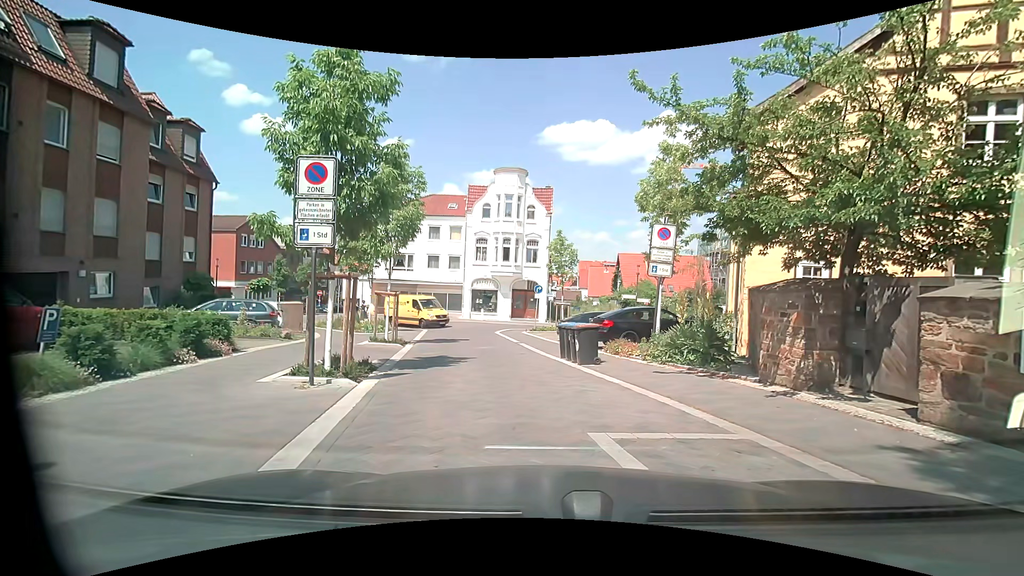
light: Day
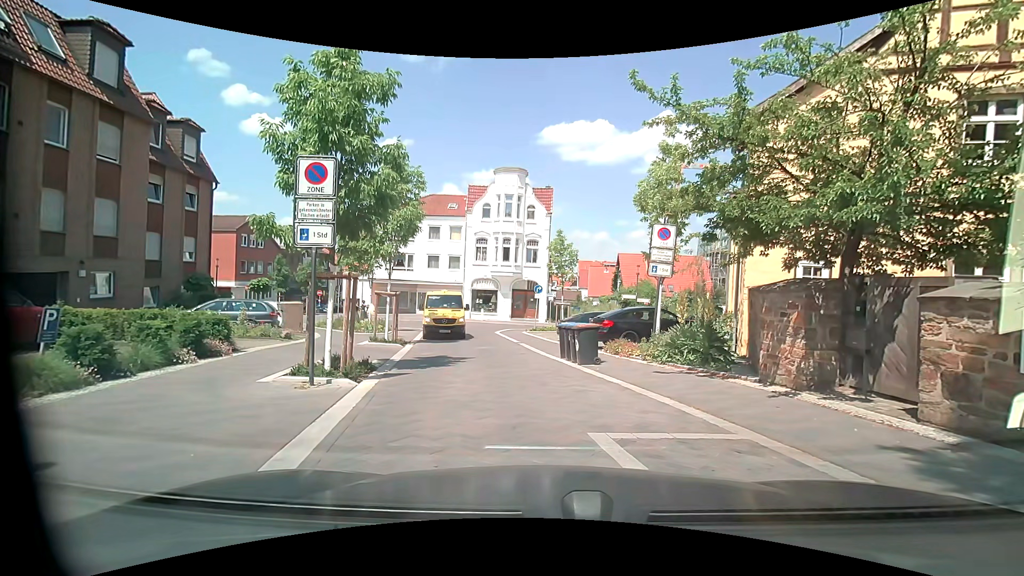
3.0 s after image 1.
(0.0, 0.0) m; 0°
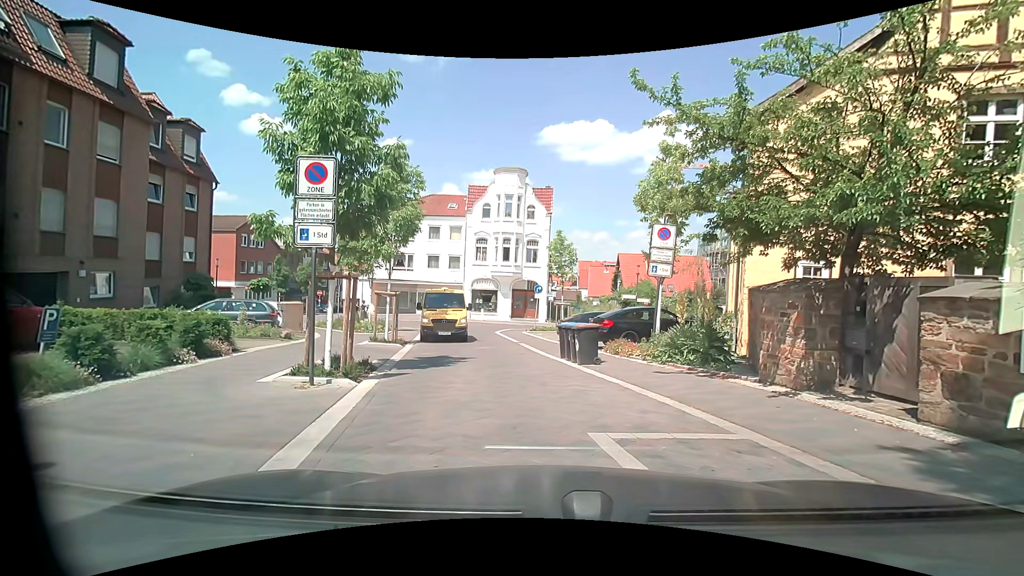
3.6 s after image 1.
(0.0, 0.0) m; 0°
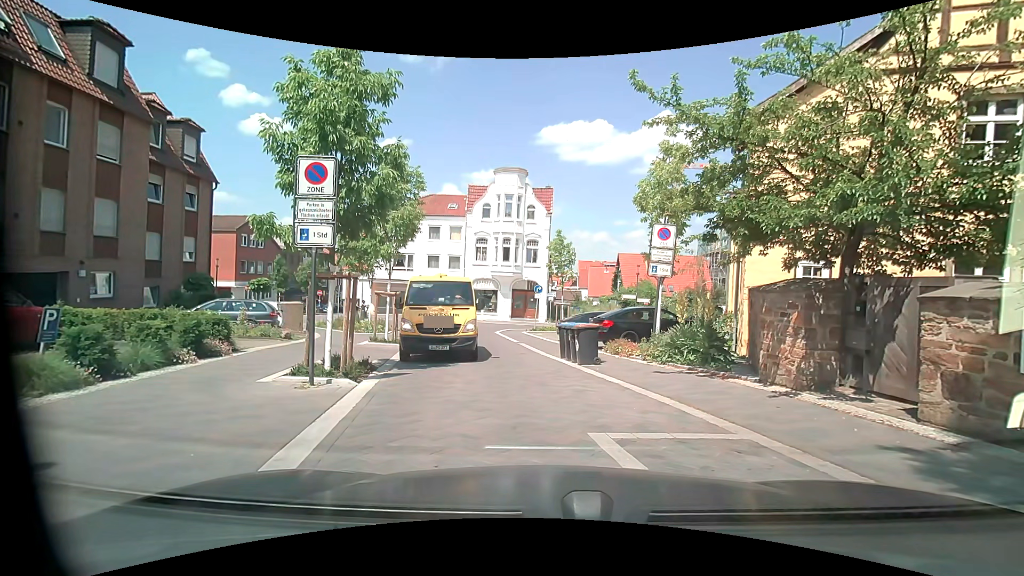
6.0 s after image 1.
(0.0, 0.0) m; 0°
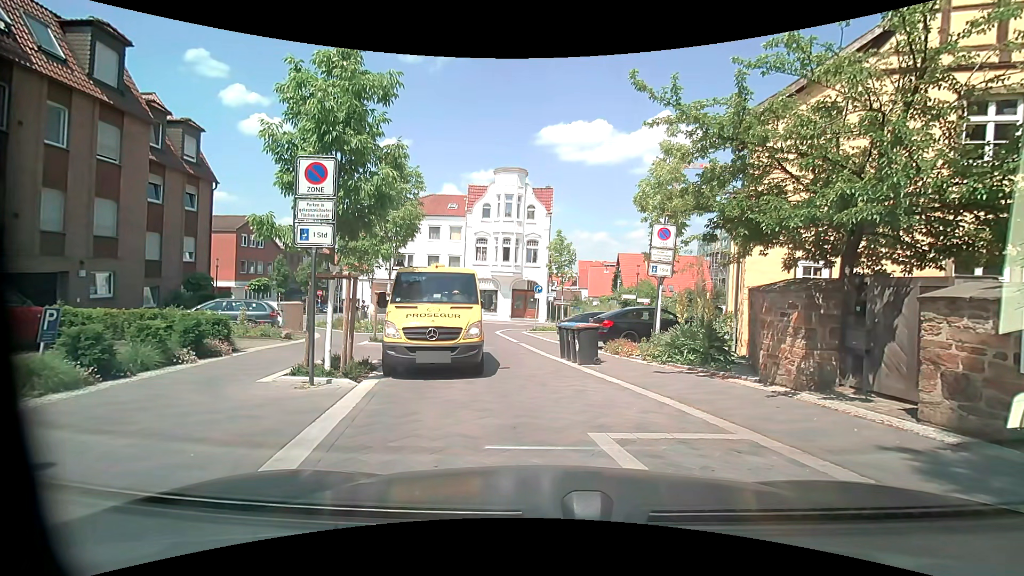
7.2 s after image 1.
(0.0, 0.0) m; 0°
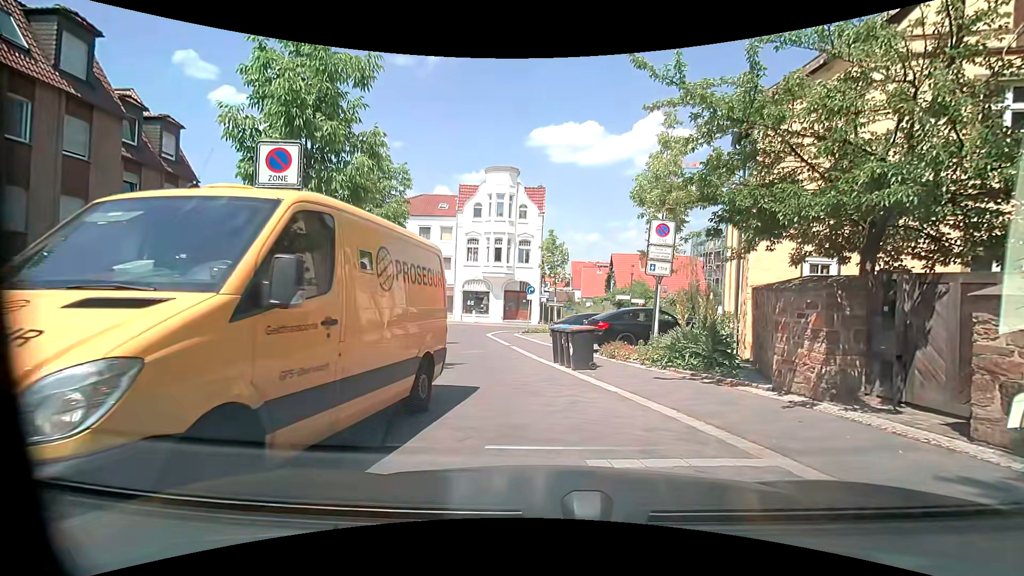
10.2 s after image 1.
(0.0, +0.9) m; 0°
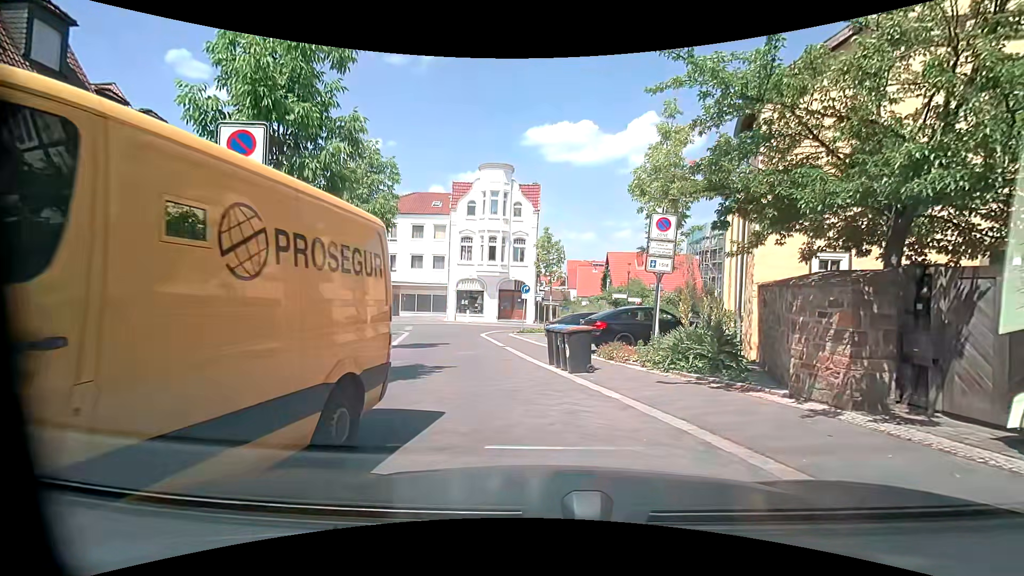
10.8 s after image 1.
(0.0, +0.8) m; +1°
